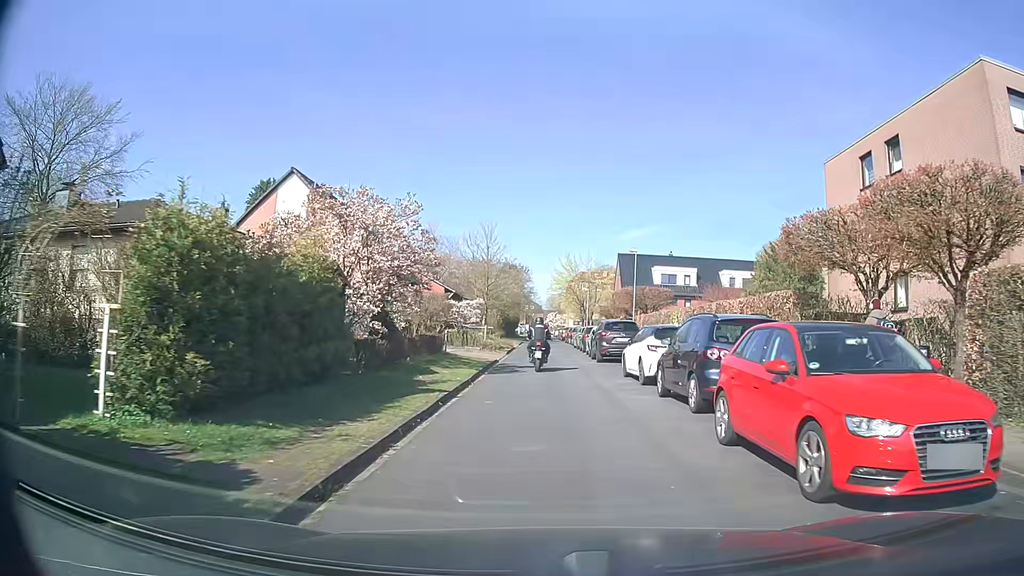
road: residential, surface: asphalt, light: Day
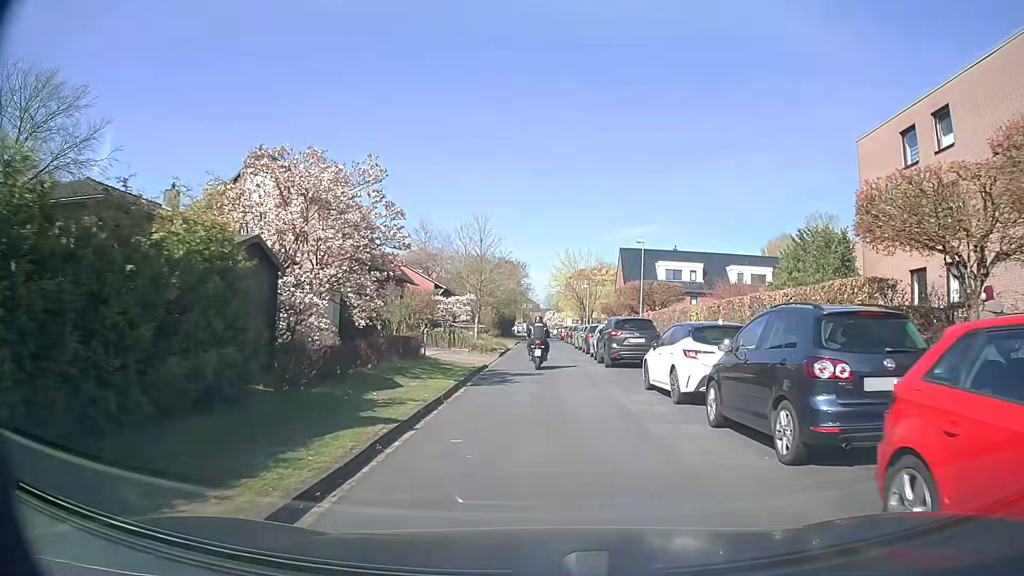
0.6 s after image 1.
(0.0, +4.3) m; +1°
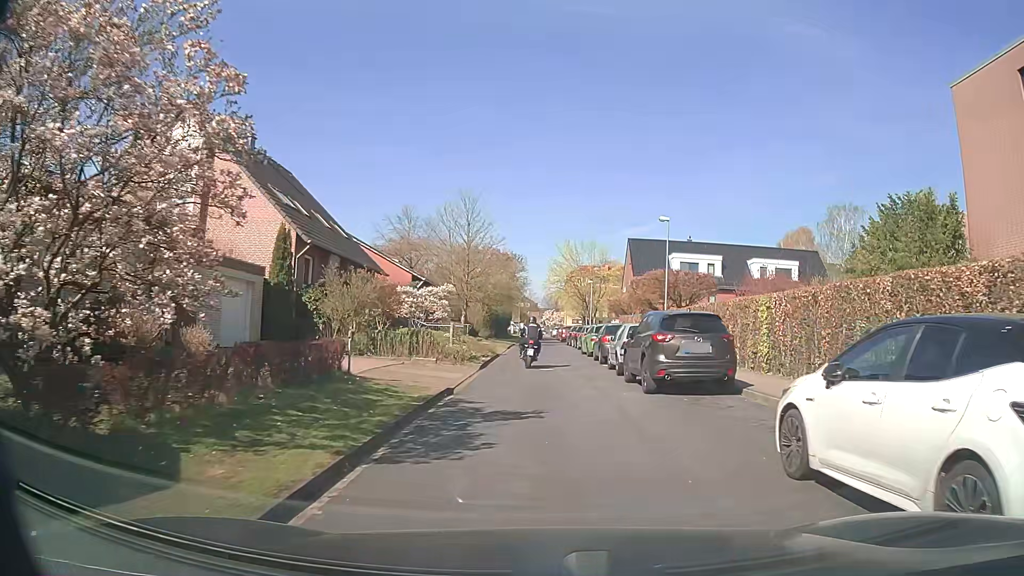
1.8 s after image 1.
(0.0, +8.7) m; 0°
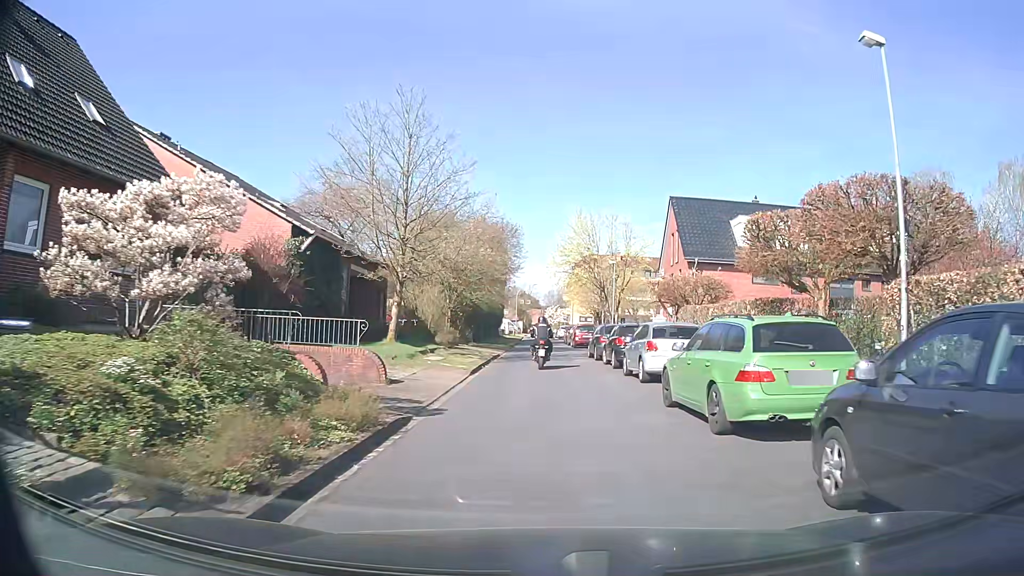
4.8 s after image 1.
(0.0, +22.1) m; -1°
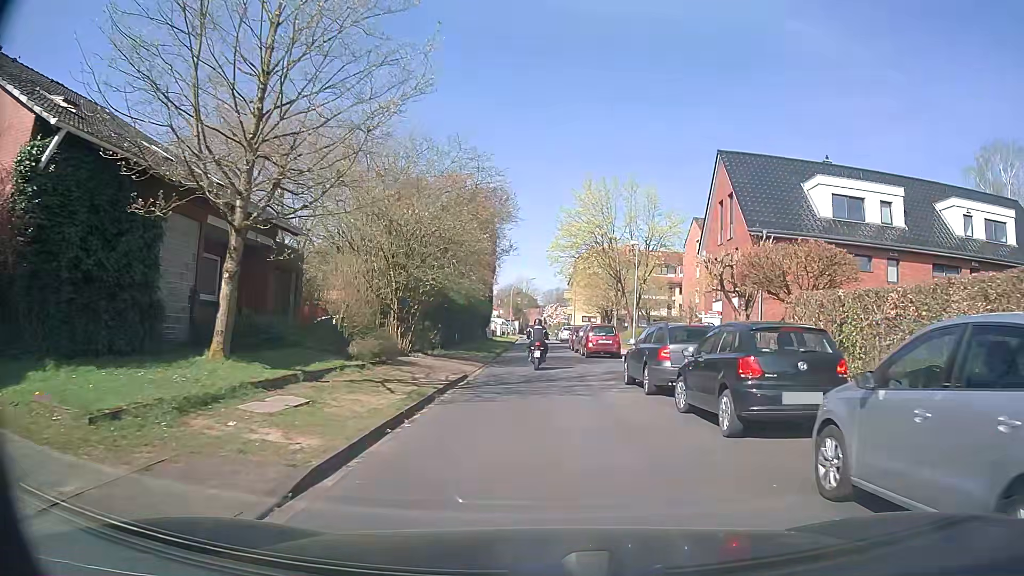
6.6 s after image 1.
(+0.1, +13.4) m; +1°
(0, +10) (0, +20) (0, +30) (0, +40) (0, +50) (0, +60) (0, +70) (+1, +80) (+5, +89) (+13, +95) m
